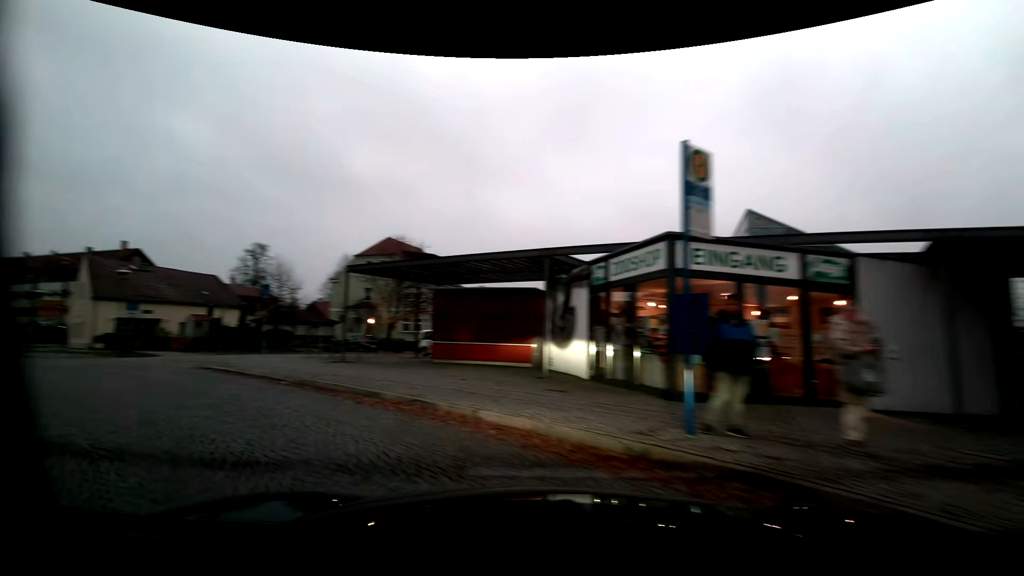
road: service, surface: paving_stones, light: Dusk
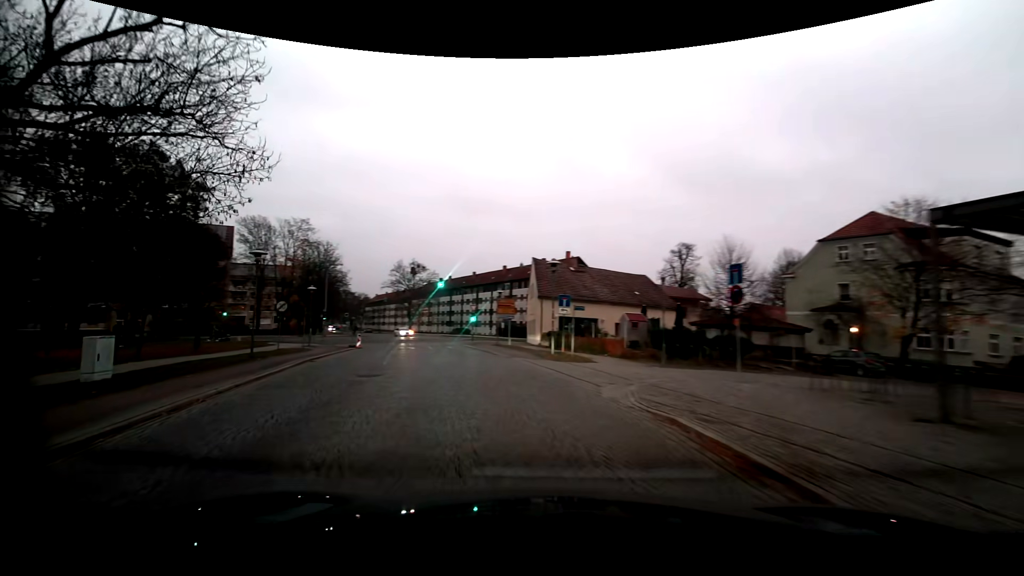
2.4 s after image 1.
(-5.8, +9.7) m; -48°
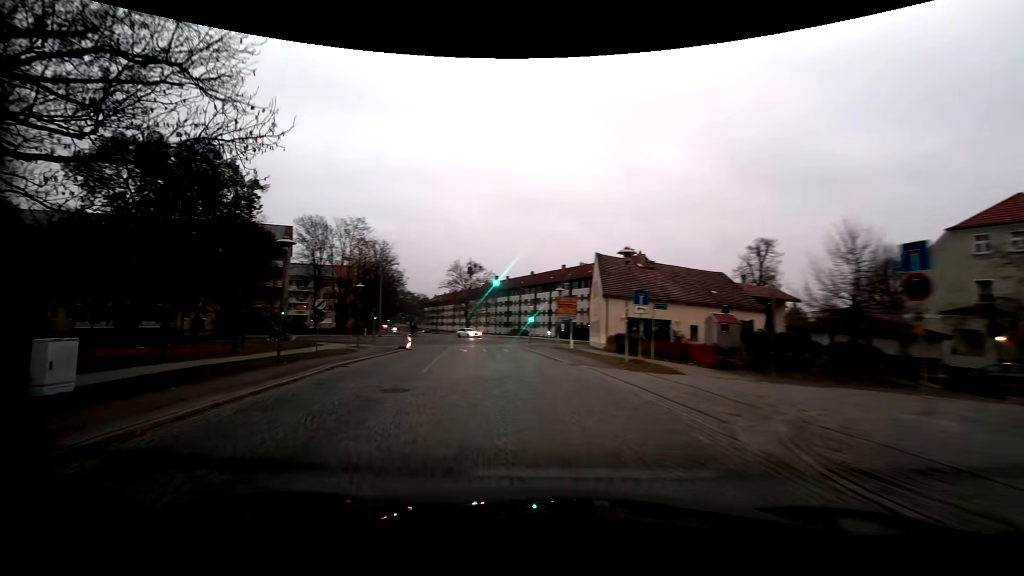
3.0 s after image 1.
(-0.2, +3.9) m; -5°
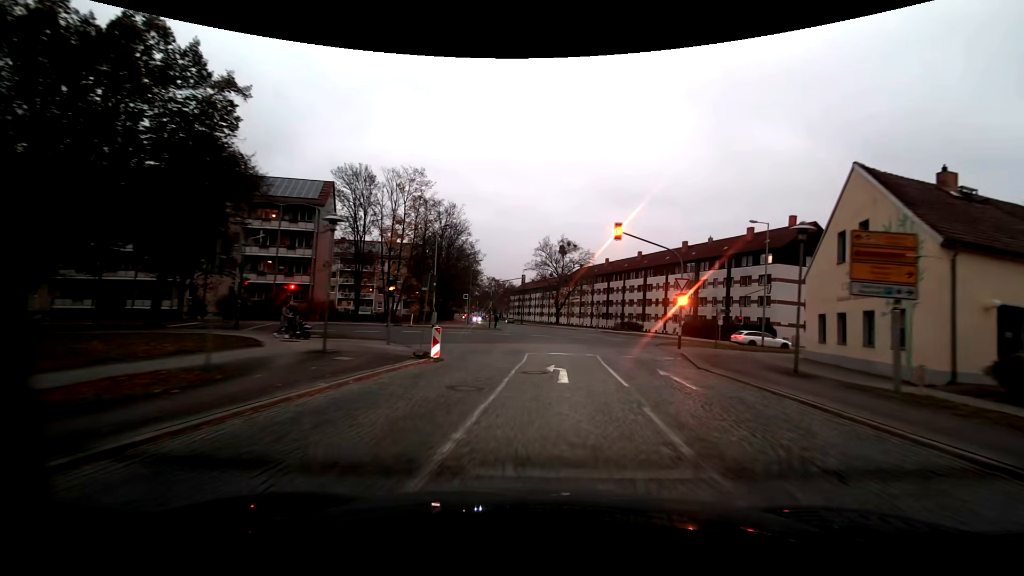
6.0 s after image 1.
(-3.1, +22.5) m; -10°
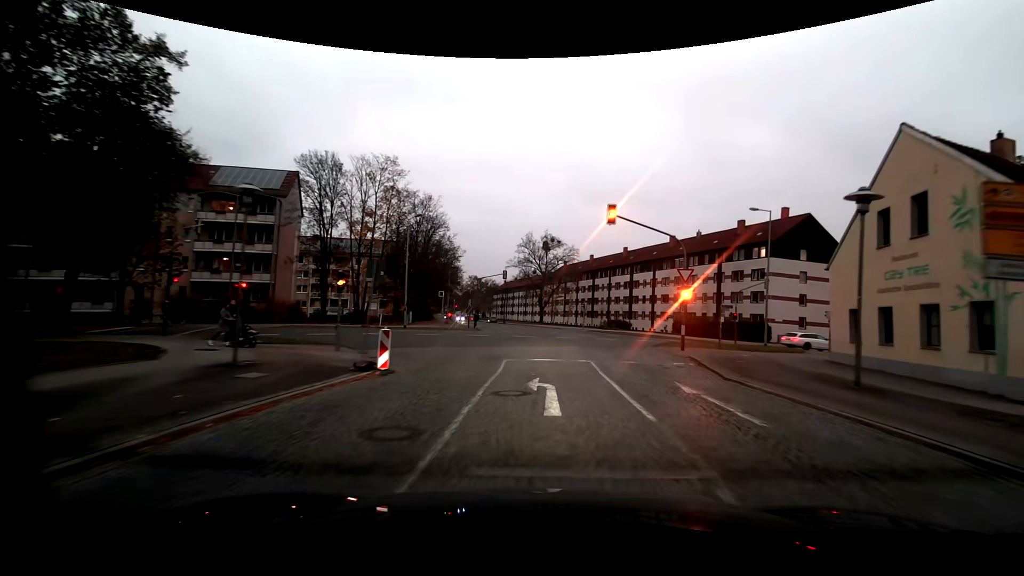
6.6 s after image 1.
(+0.1, +4.0) m; +3°
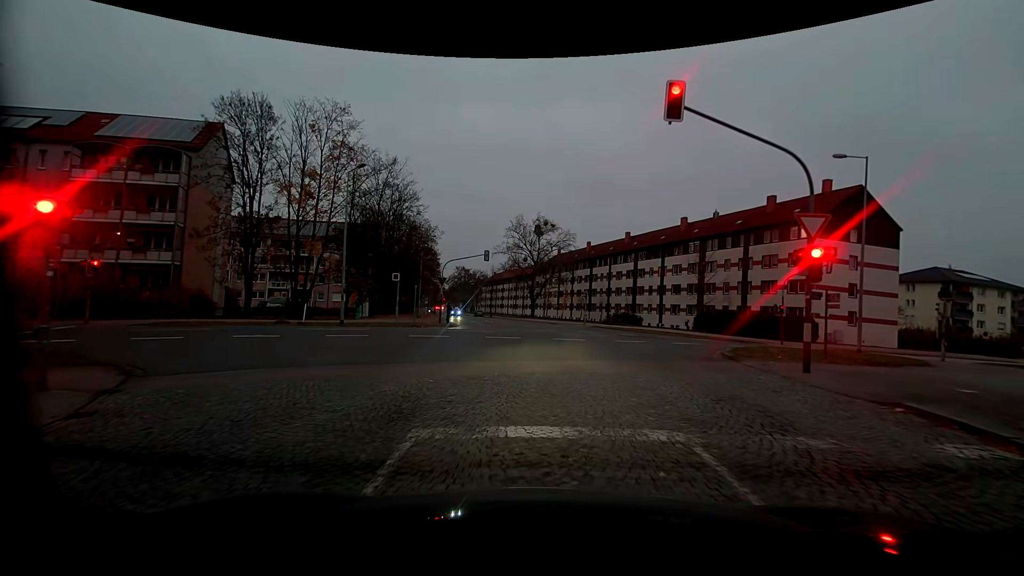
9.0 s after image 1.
(-0.1, +11.1) m; 0°
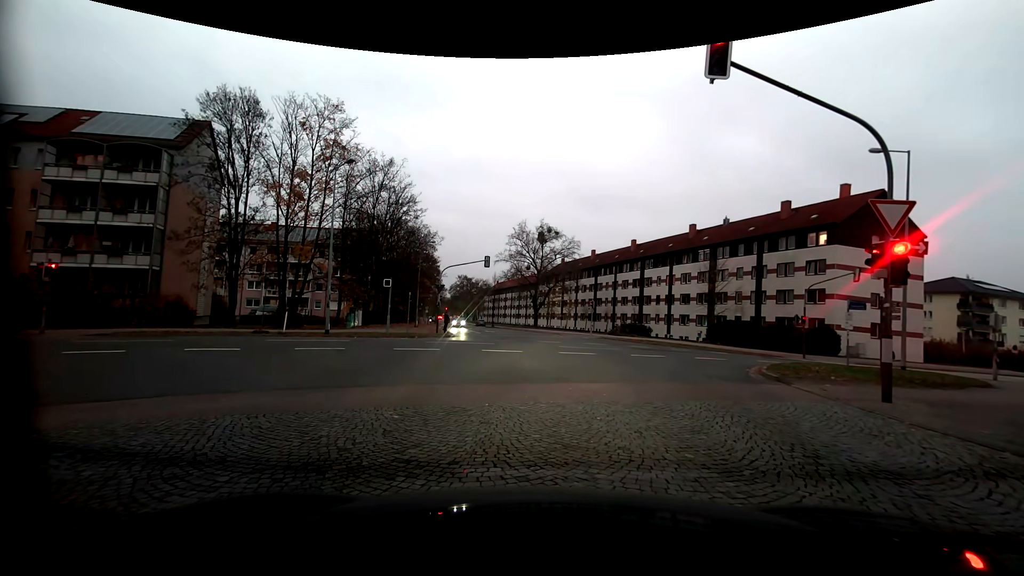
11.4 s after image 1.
(0.0, +2.2) m; -1°
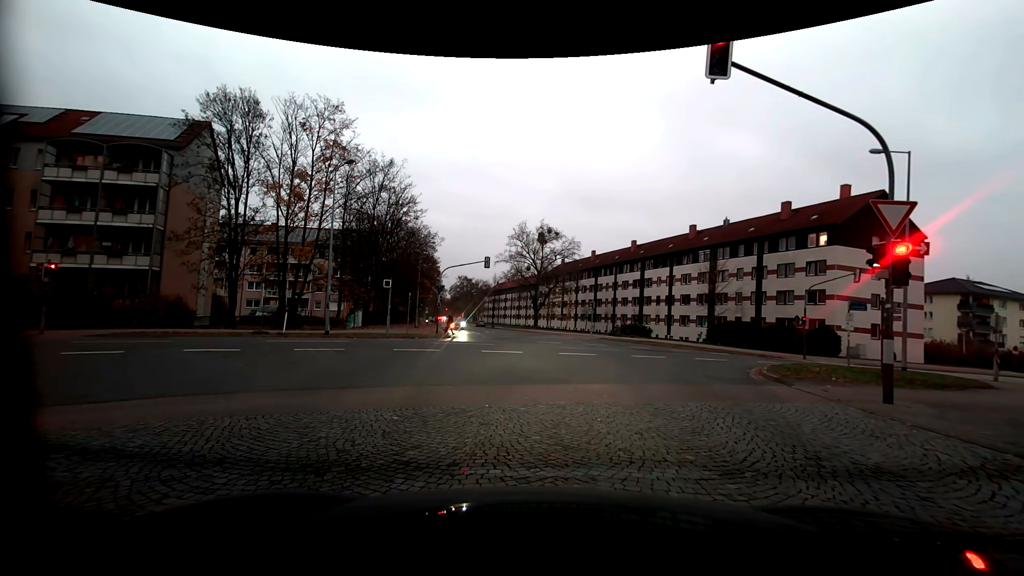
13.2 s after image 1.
(0.0, +0.1) m; 0°
